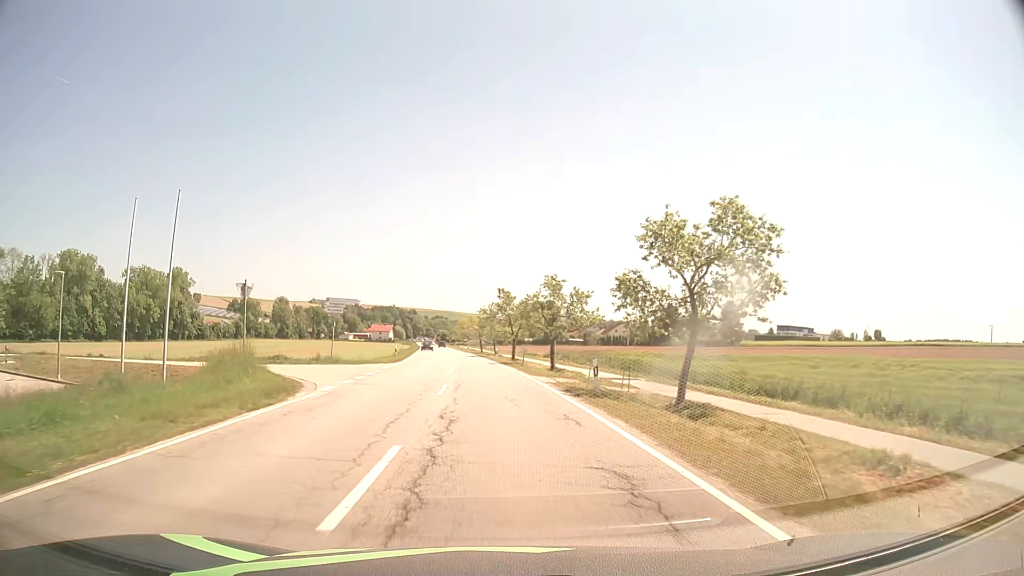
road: secondary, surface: asphalt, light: Day
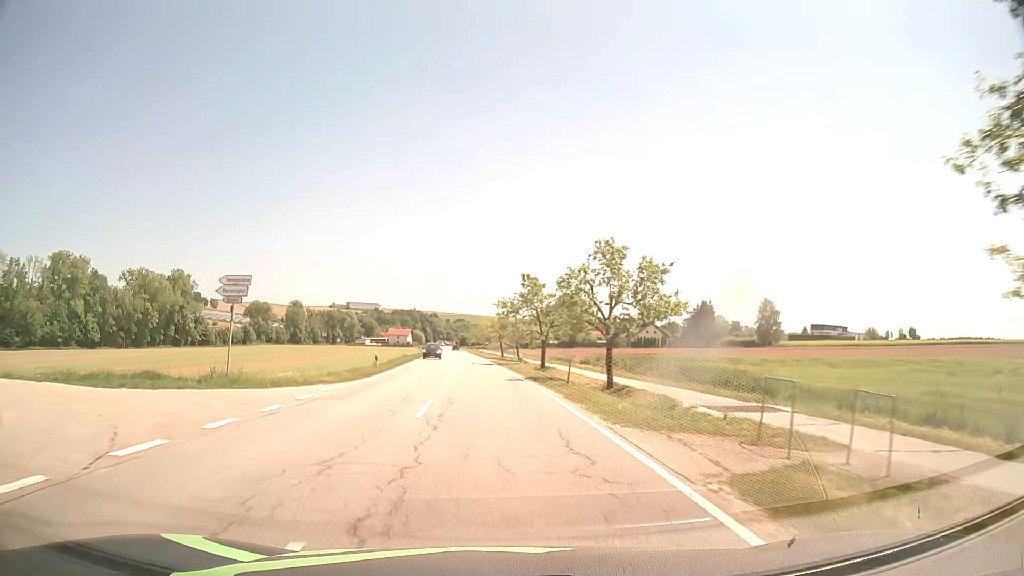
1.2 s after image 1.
(-0.2, +16.8) m; -2°
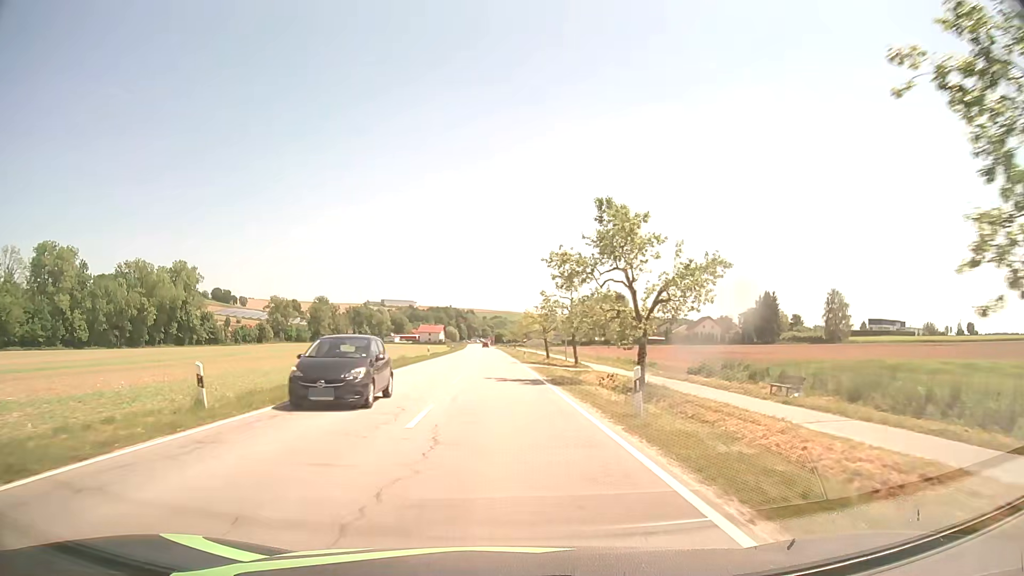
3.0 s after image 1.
(-0.7, +26.2) m; -4°
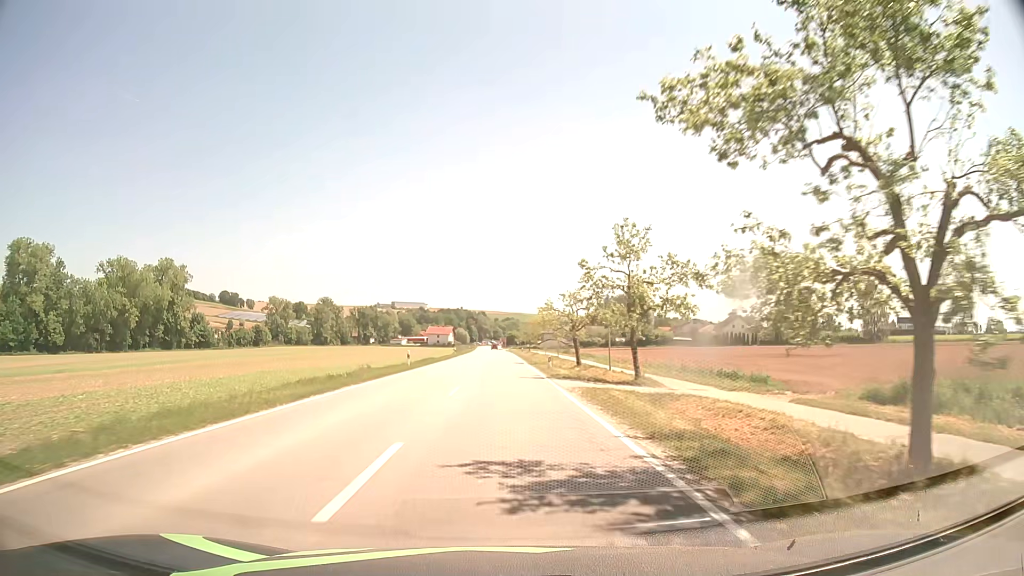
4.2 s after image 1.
(-0.1, +17.9) m; -1°
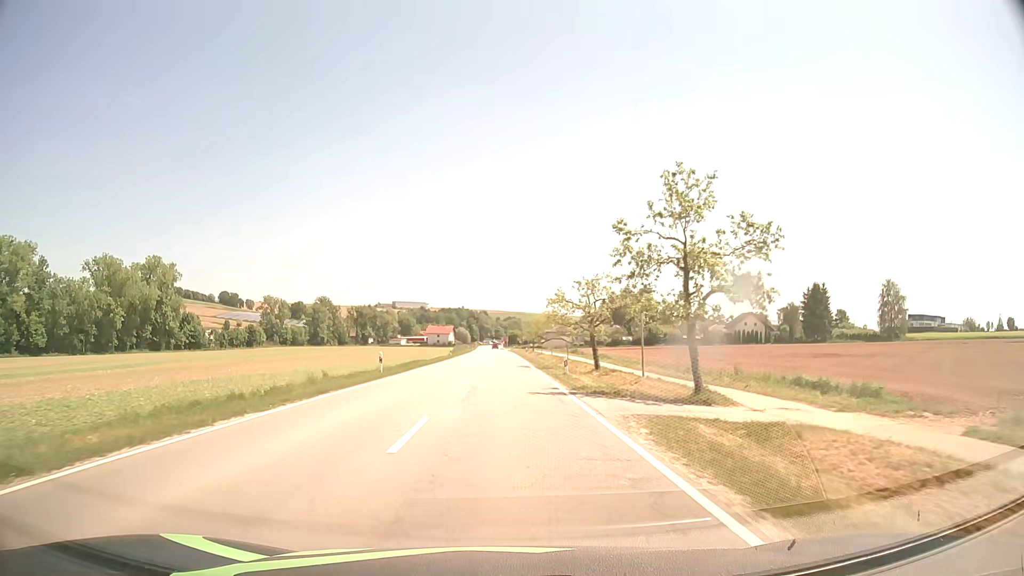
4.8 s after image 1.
(0.0, +9.0) m; 0°
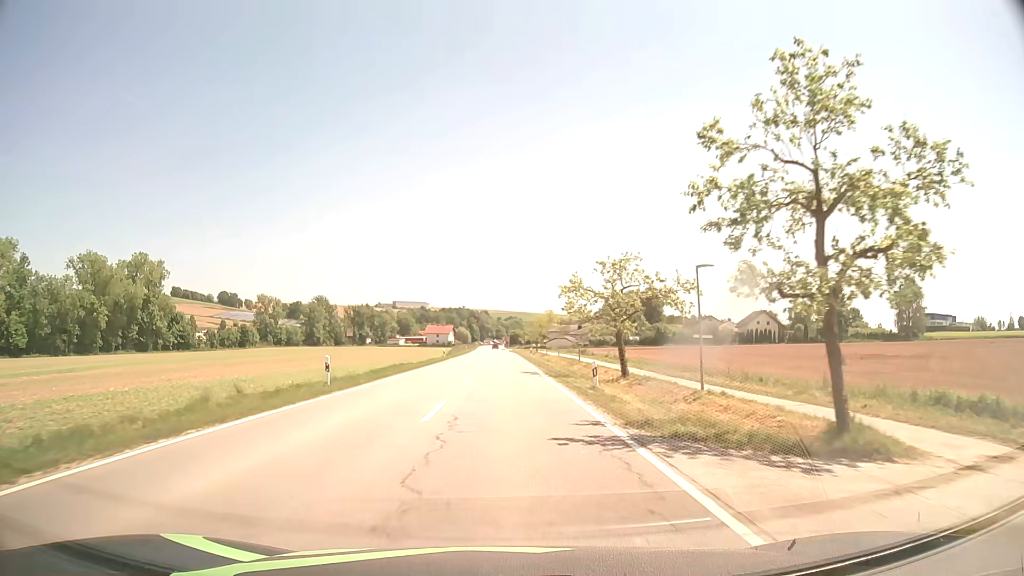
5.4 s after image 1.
(-0.1, +9.0) m; -1°
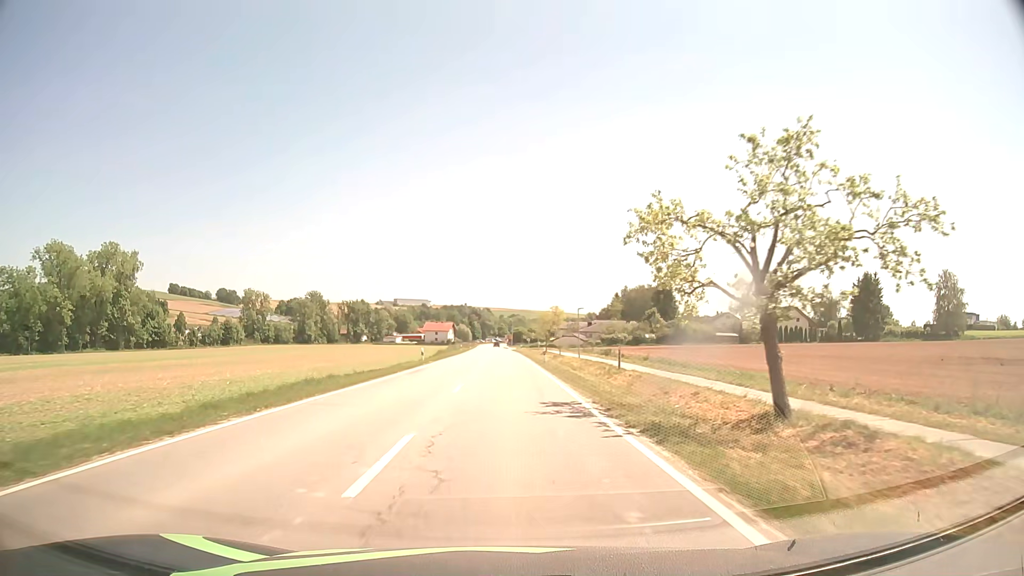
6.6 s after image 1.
(0.0, +18.1) m; 0°
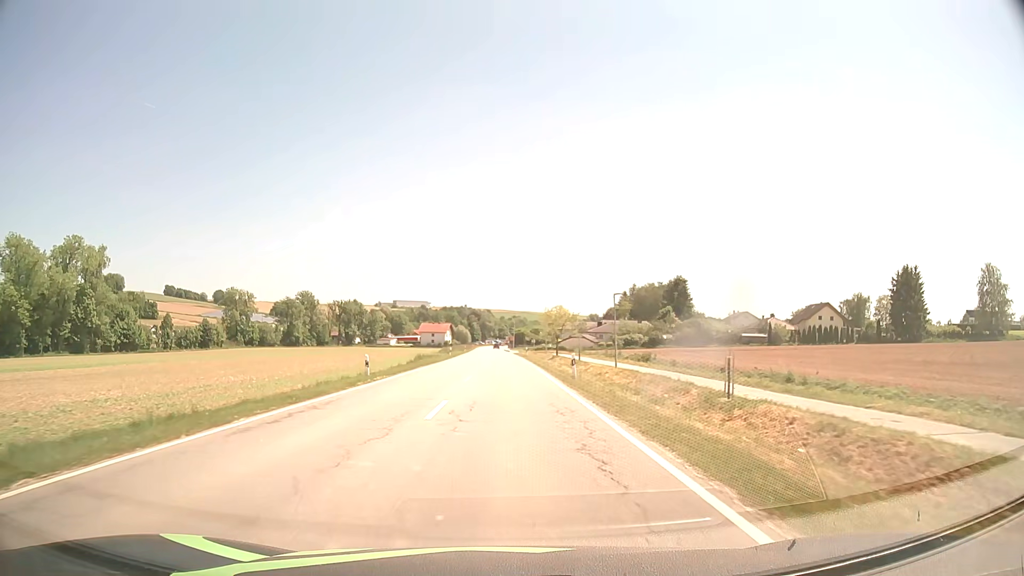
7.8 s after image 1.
(0.0, +18.2) m; 0°
(0, +10) (0, +20) (0, +30) (0, +40) (0, +50) (0, +60) (-1, +70) (-1, +80) (-1, +90) (-1, +100) m
